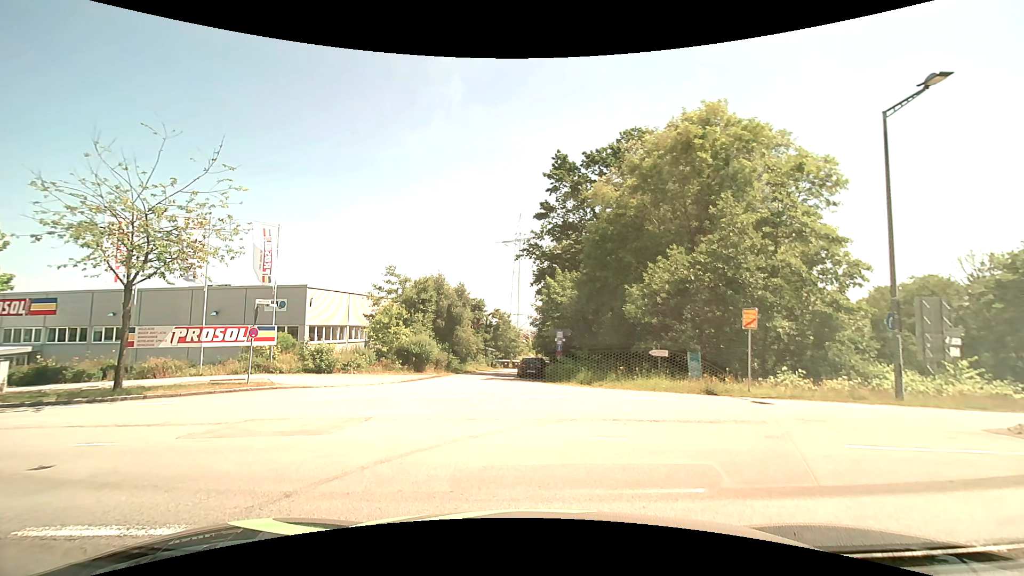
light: Day
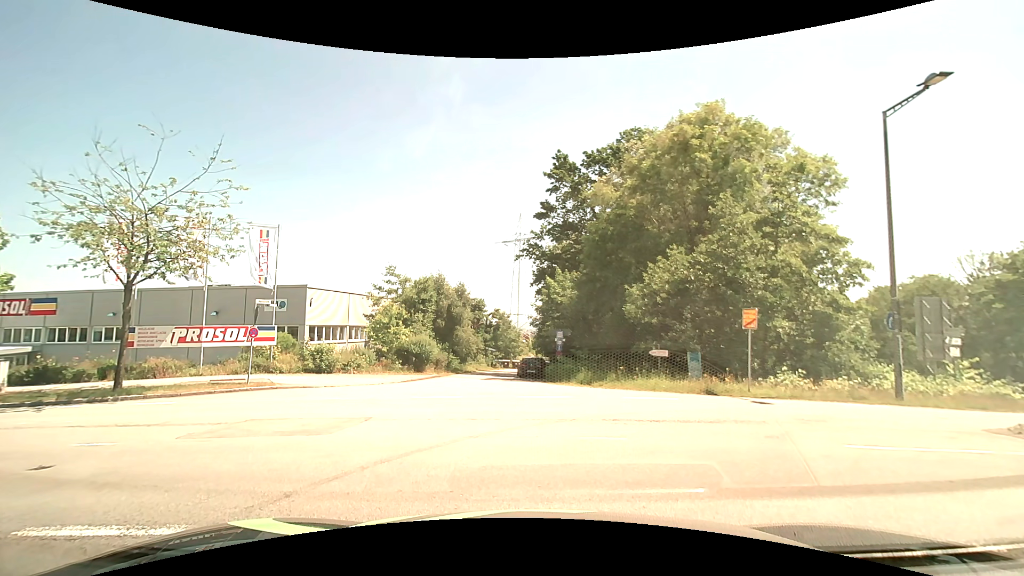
(0.0, 0.0) m; 0°
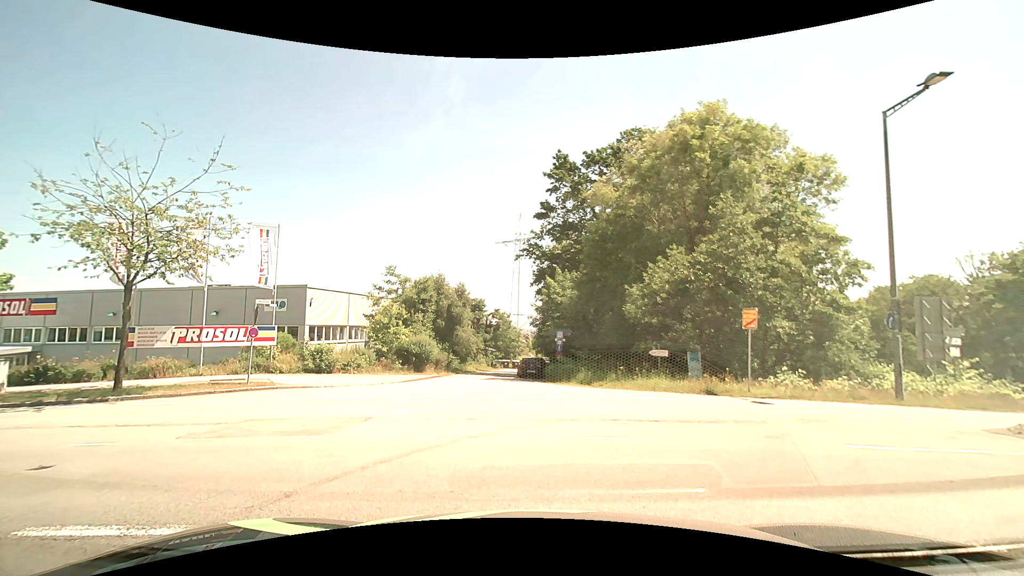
(0.0, 0.0) m; 0°
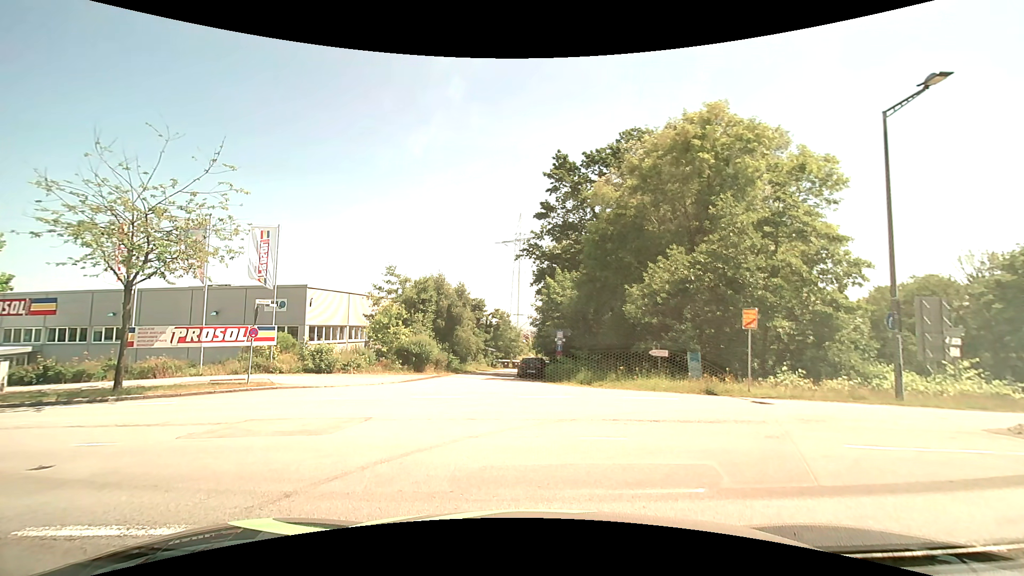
(0.0, 0.0) m; 0°
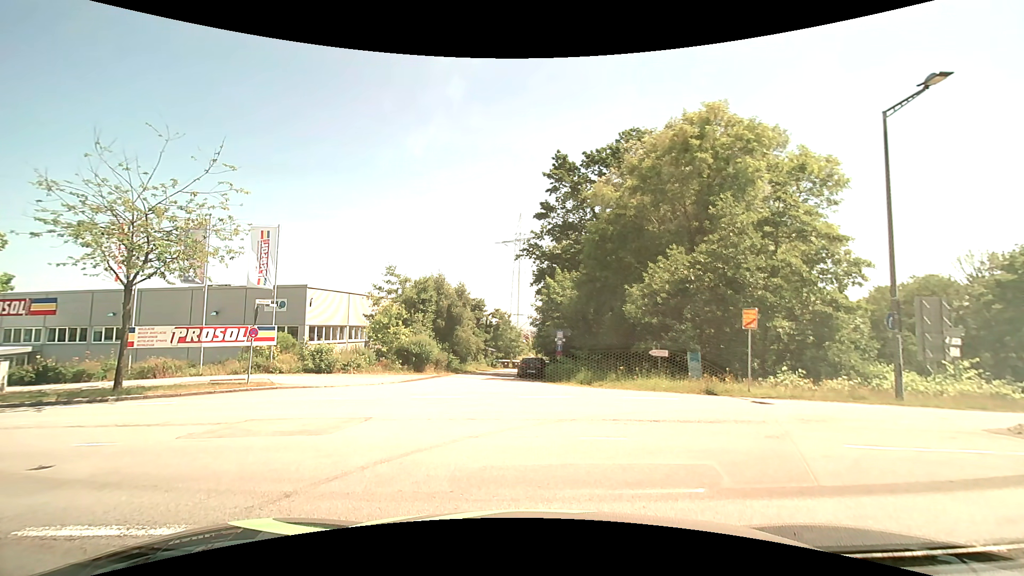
(0.0, 0.0) m; 0°
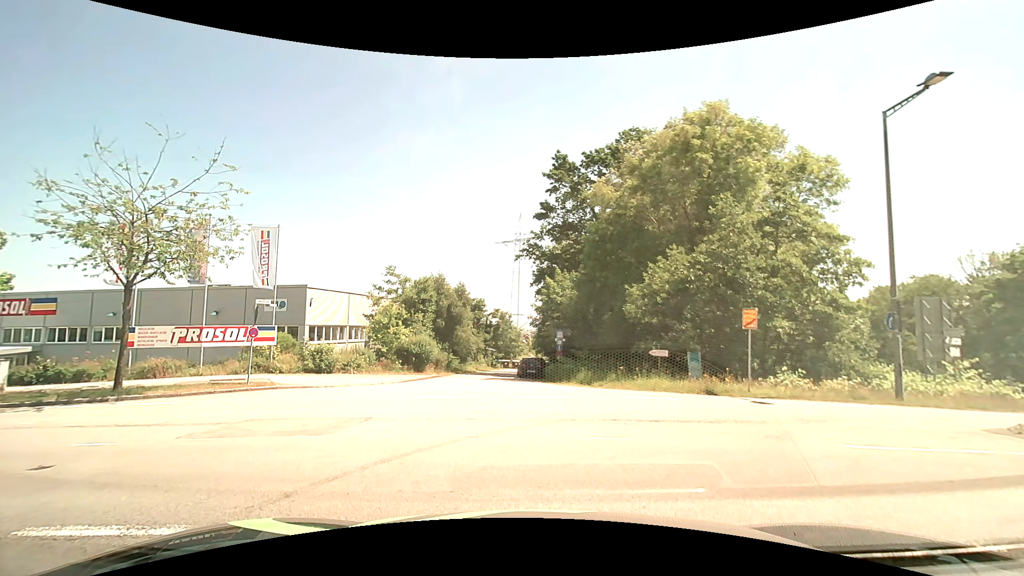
(0.0, 0.0) m; 0°
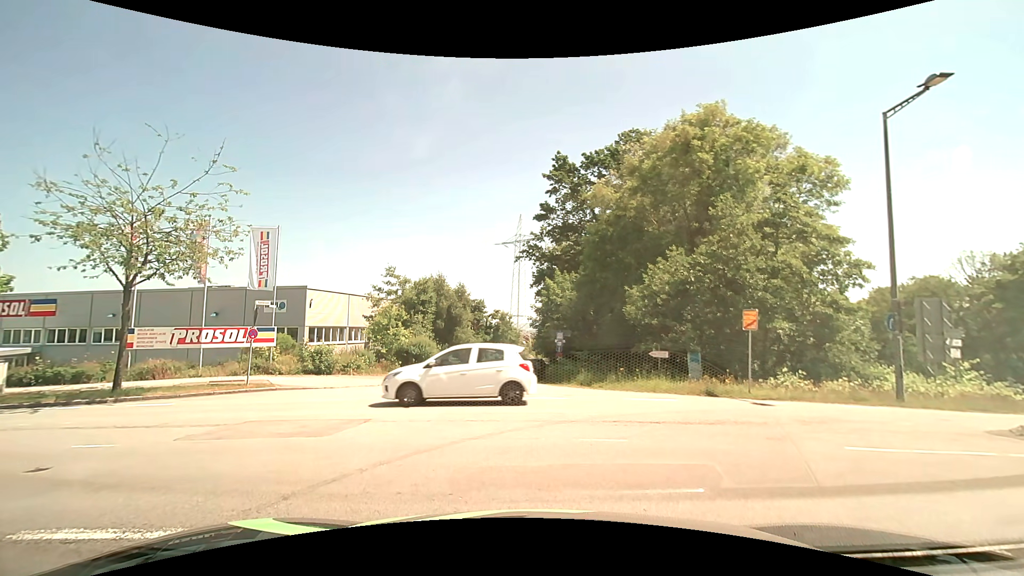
(0.0, 0.0) m; 0°
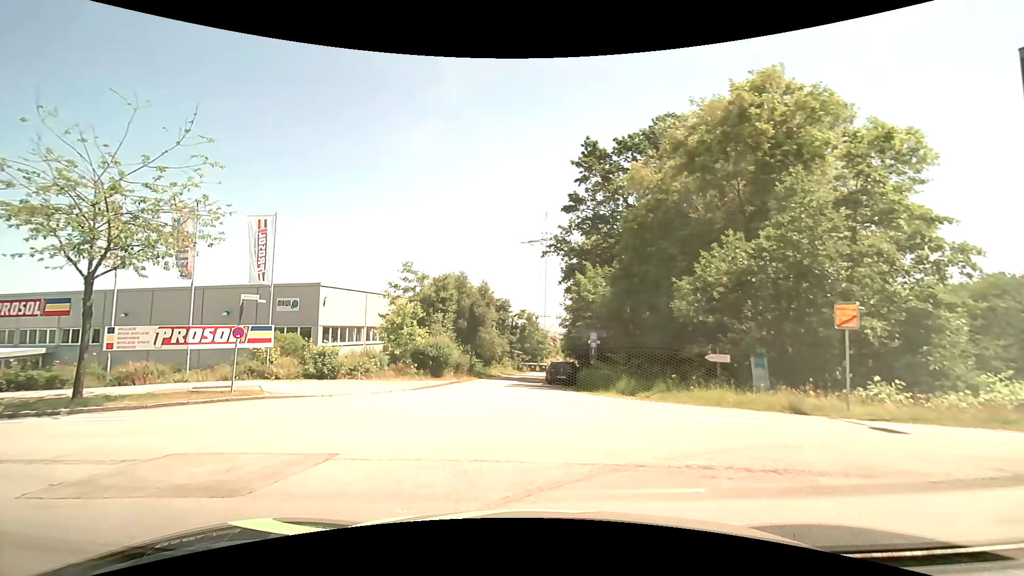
(0.0, +3.5) m; -4°
